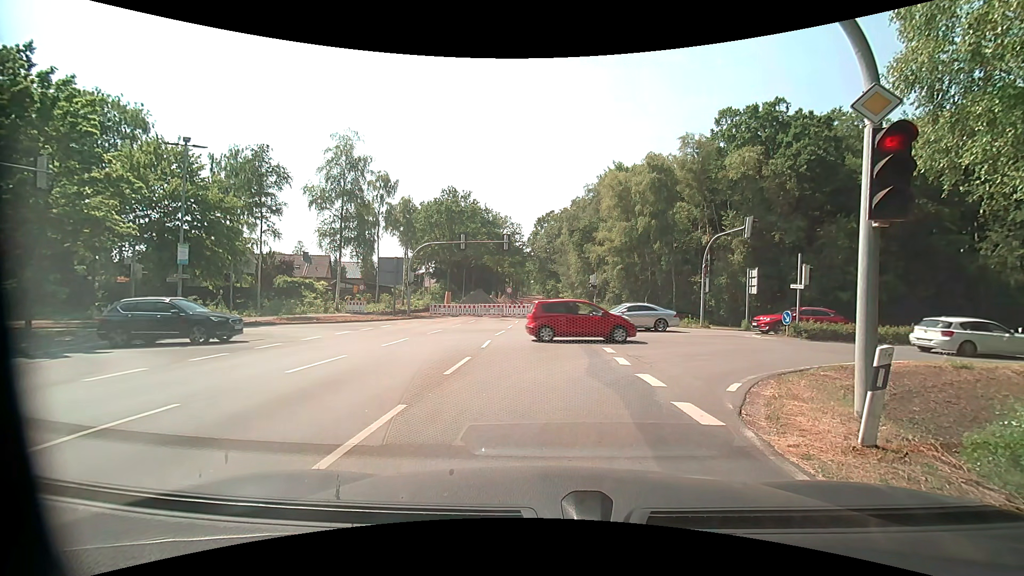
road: unclassified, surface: asphalt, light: Day
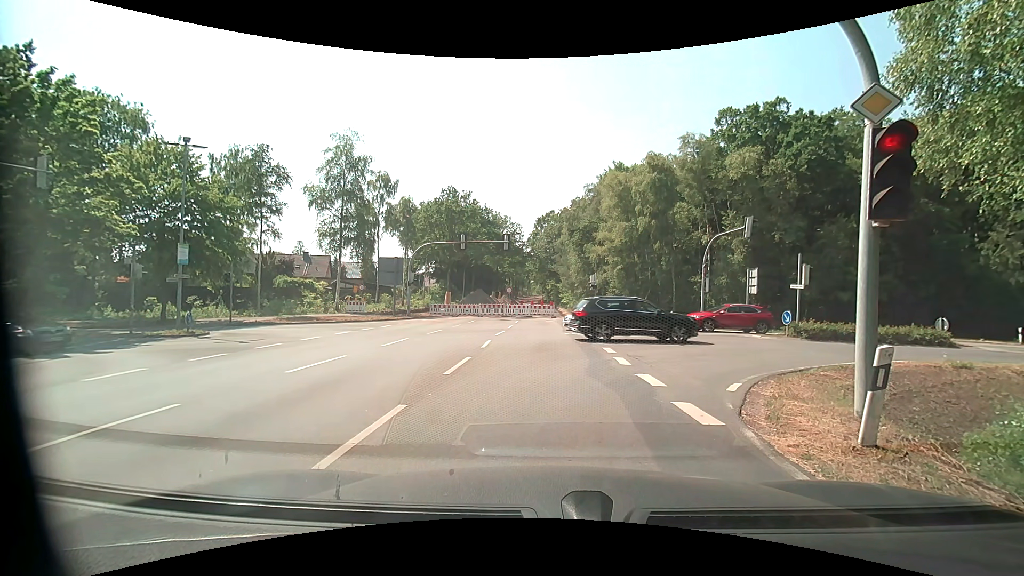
(0.0, 0.0) m; 0°
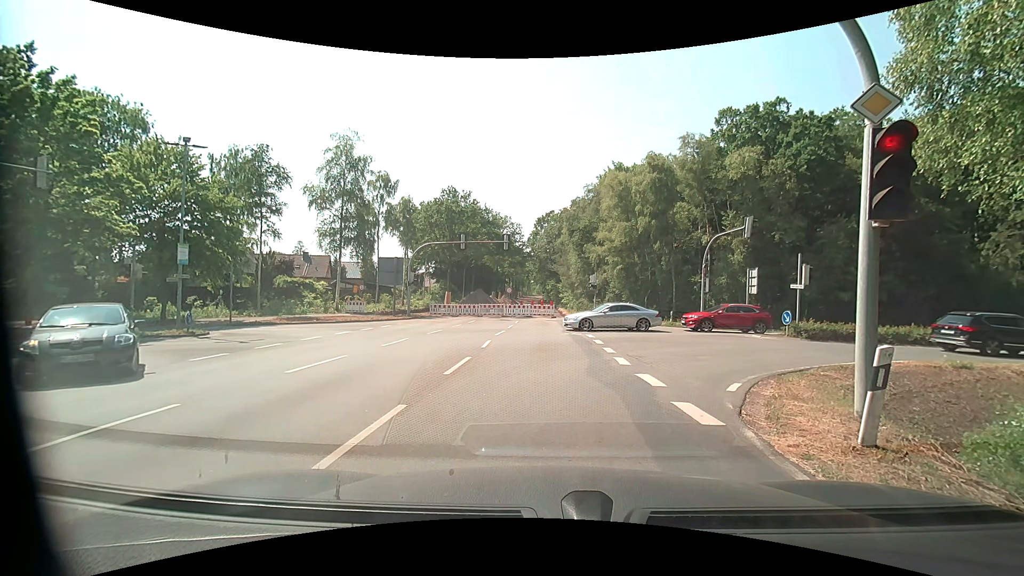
(0.0, 0.0) m; 0°
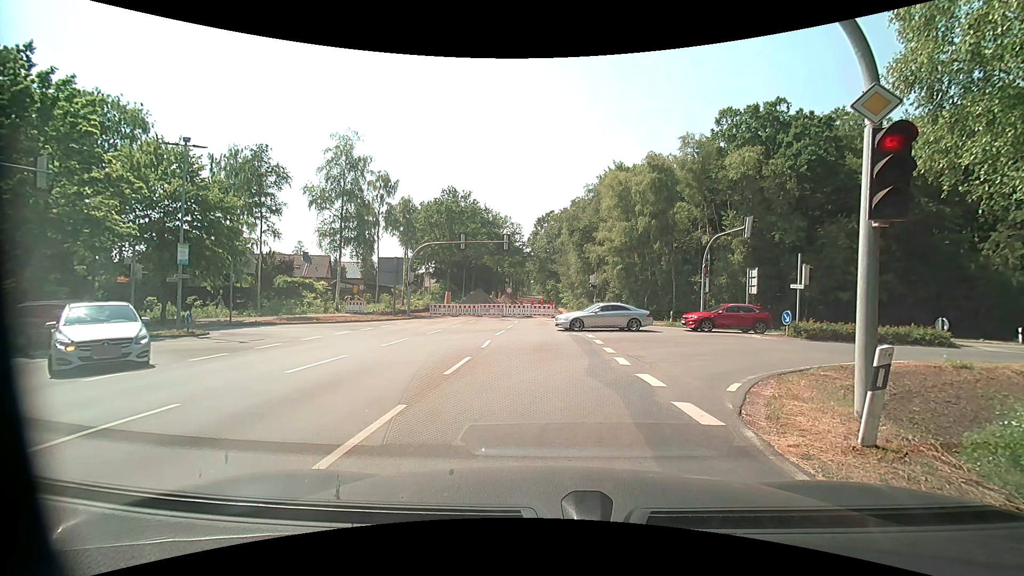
(0.0, 0.0) m; 0°
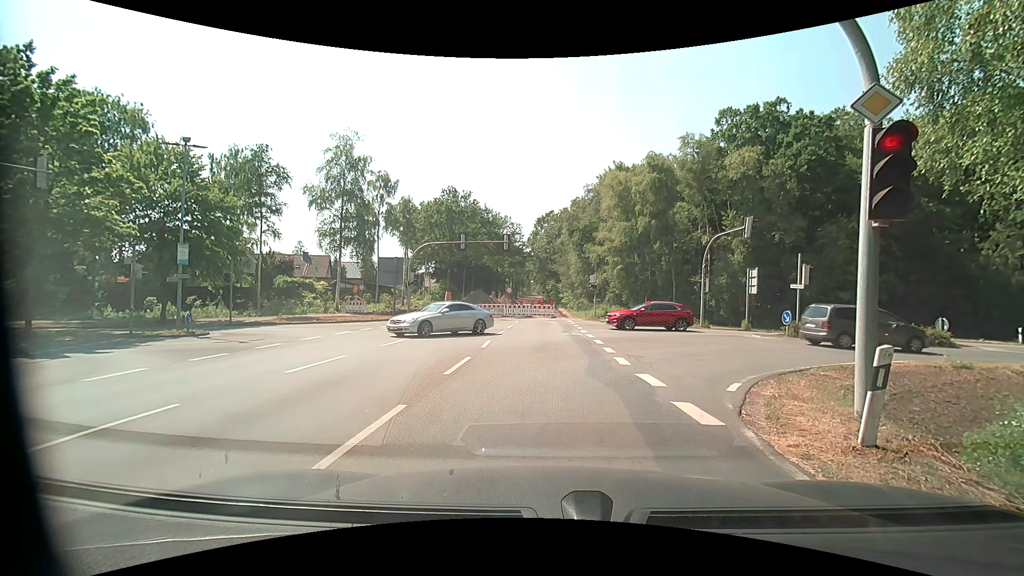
(0.0, 0.0) m; 0°
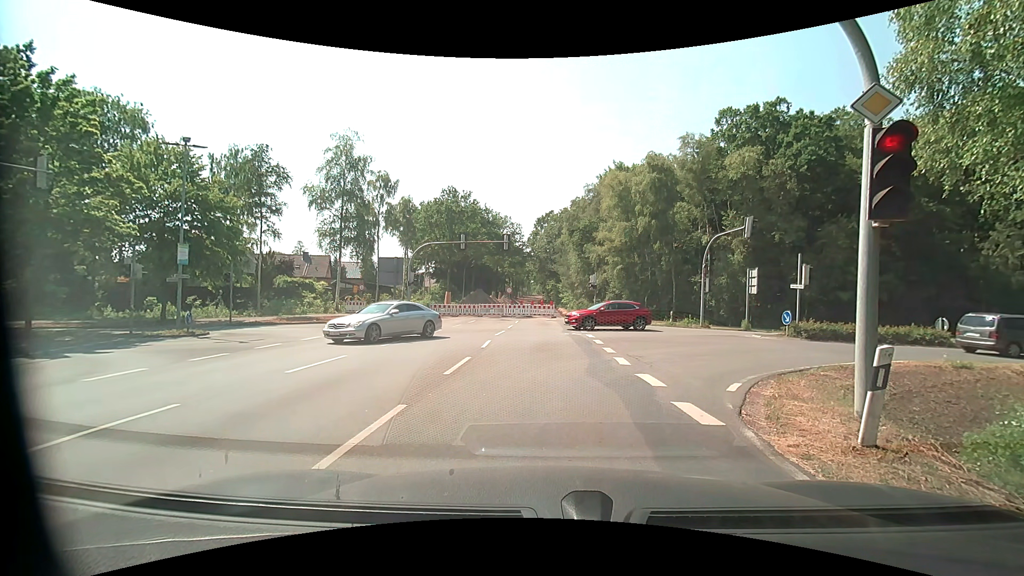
(0.0, 0.0) m; 0°
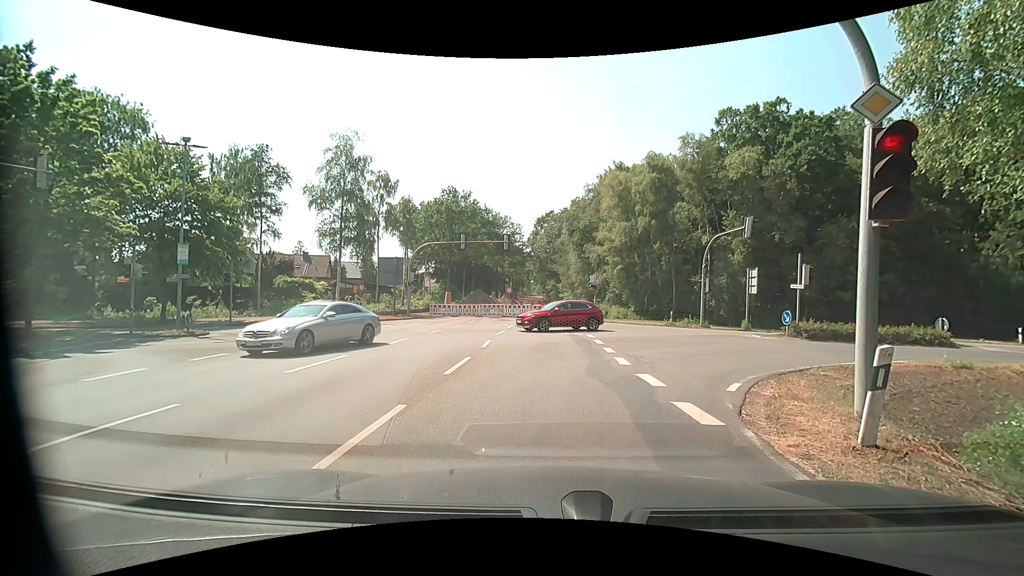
(0.0, 0.0) m; 0°
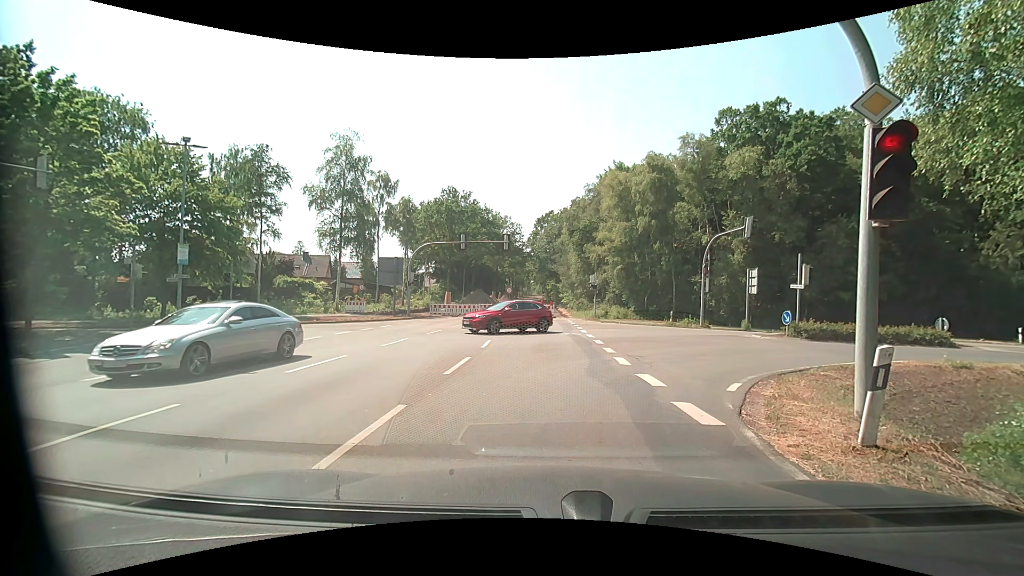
(0.0, 0.0) m; 0°
